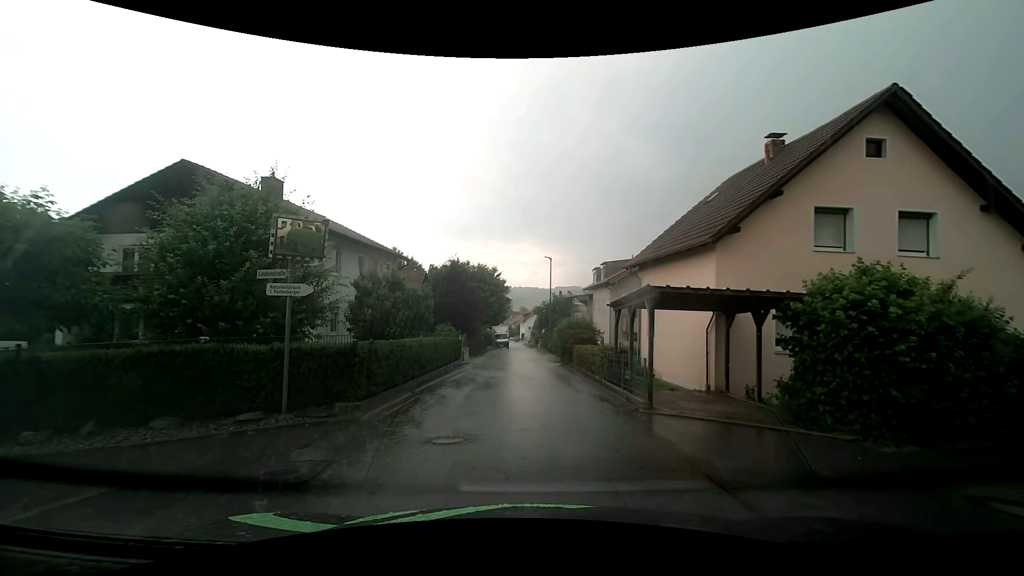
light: Day
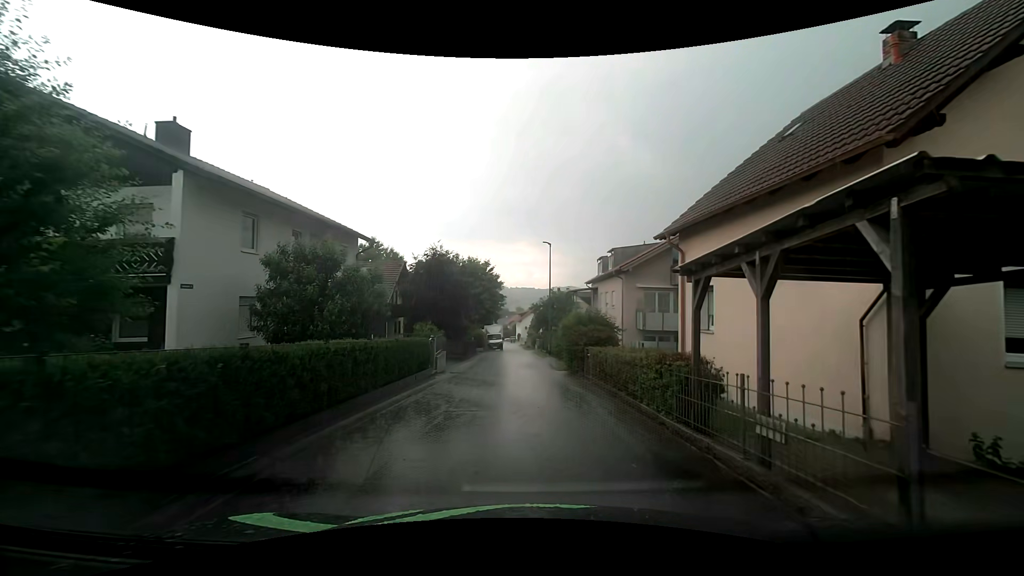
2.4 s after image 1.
(-0.2, +6.9) m; -1°
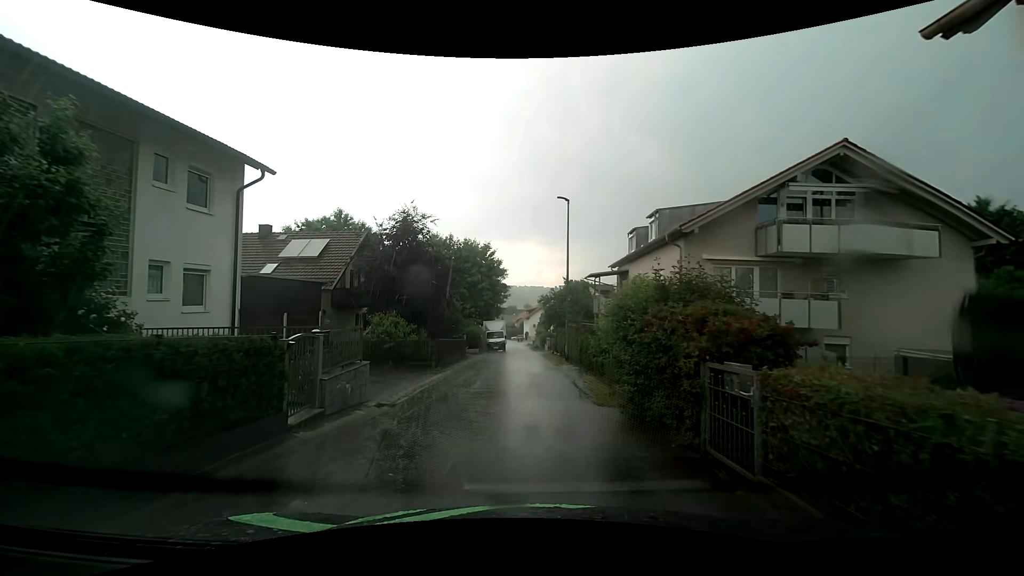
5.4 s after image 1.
(0.0, +11.3) m; -1°
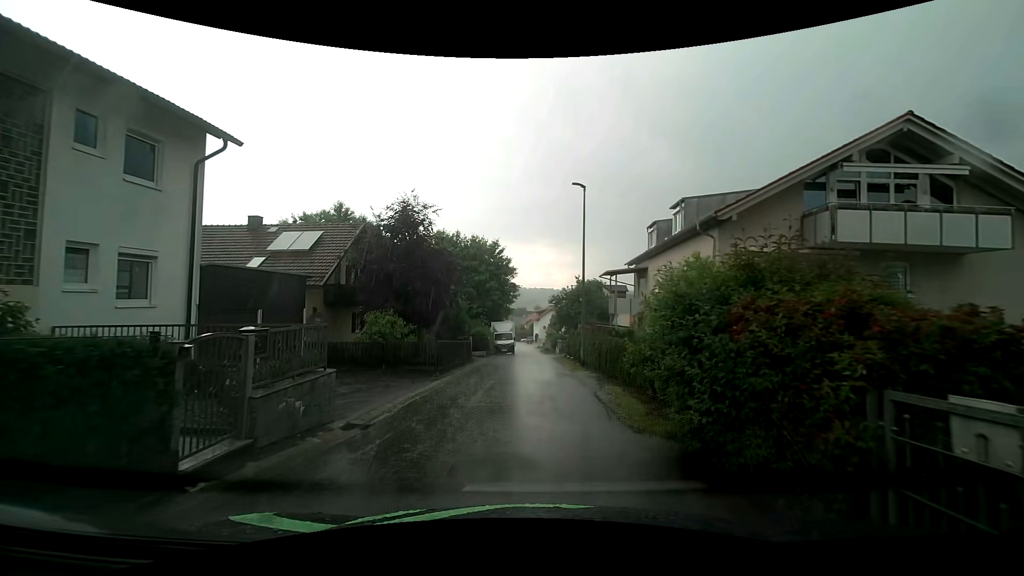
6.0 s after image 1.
(0.0, +2.6) m; 0°
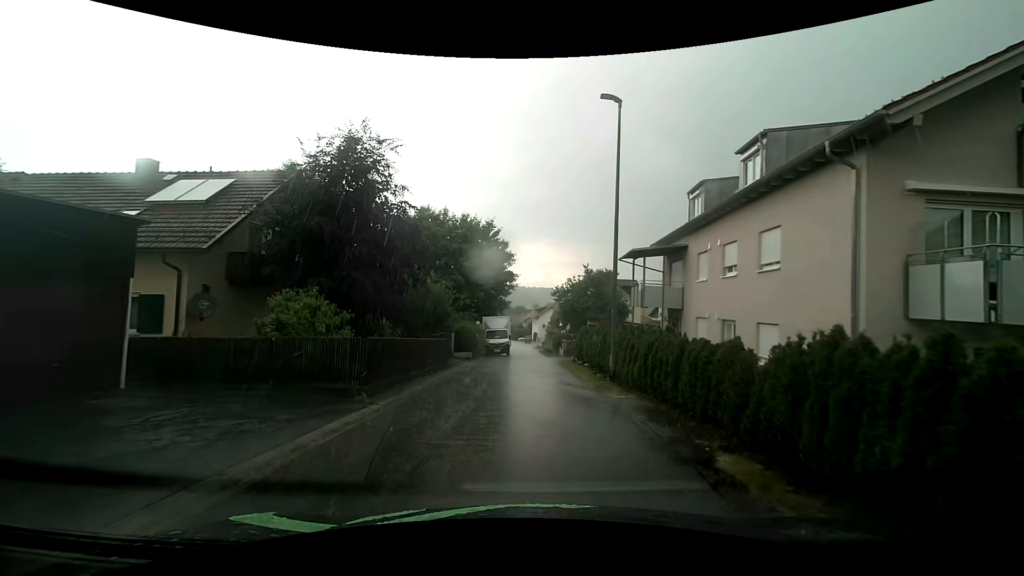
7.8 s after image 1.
(-0.2, +8.2) m; 0°
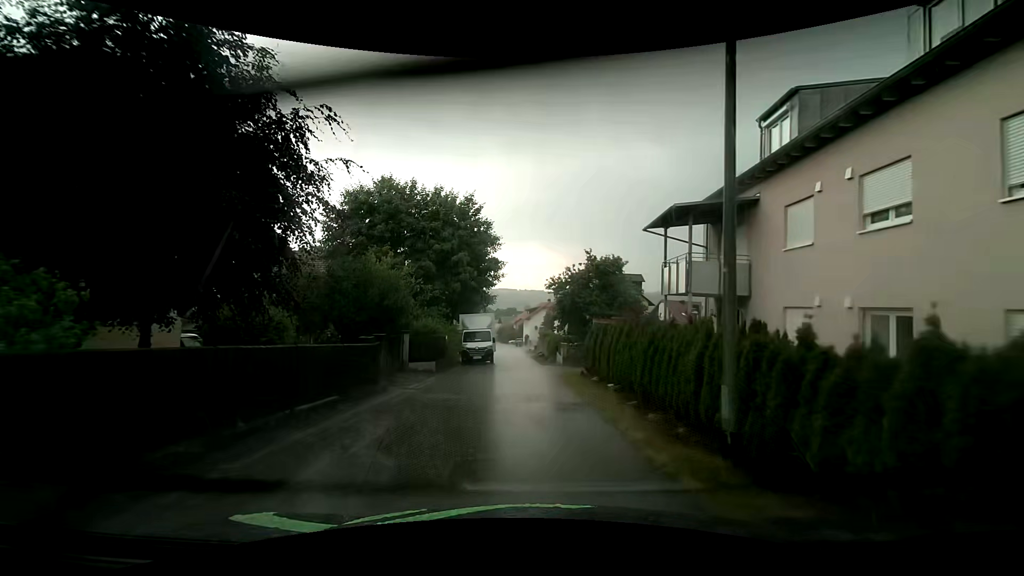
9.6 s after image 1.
(0.0, +8.7) m; 0°
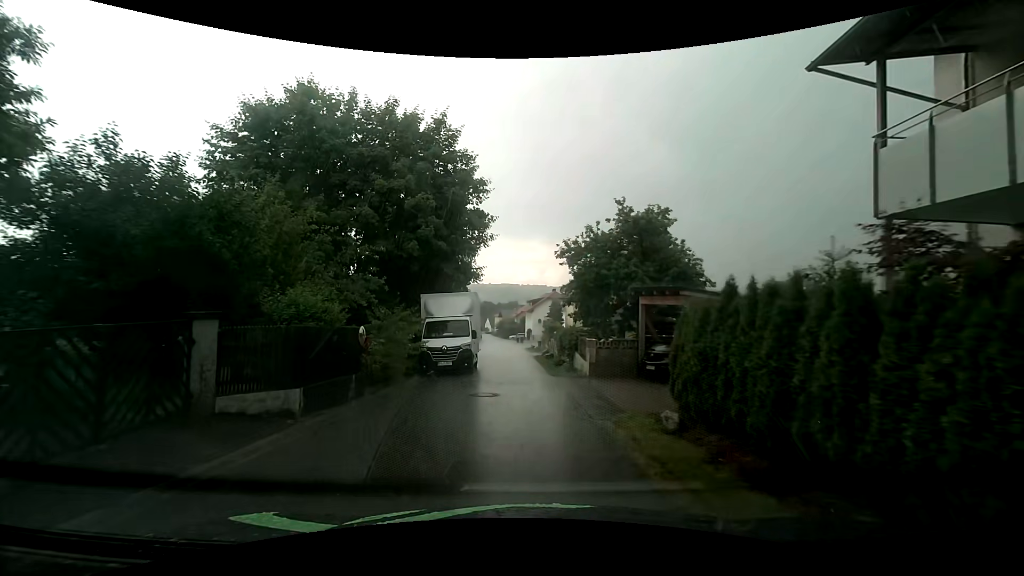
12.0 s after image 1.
(0.0, +12.3) m; 0°
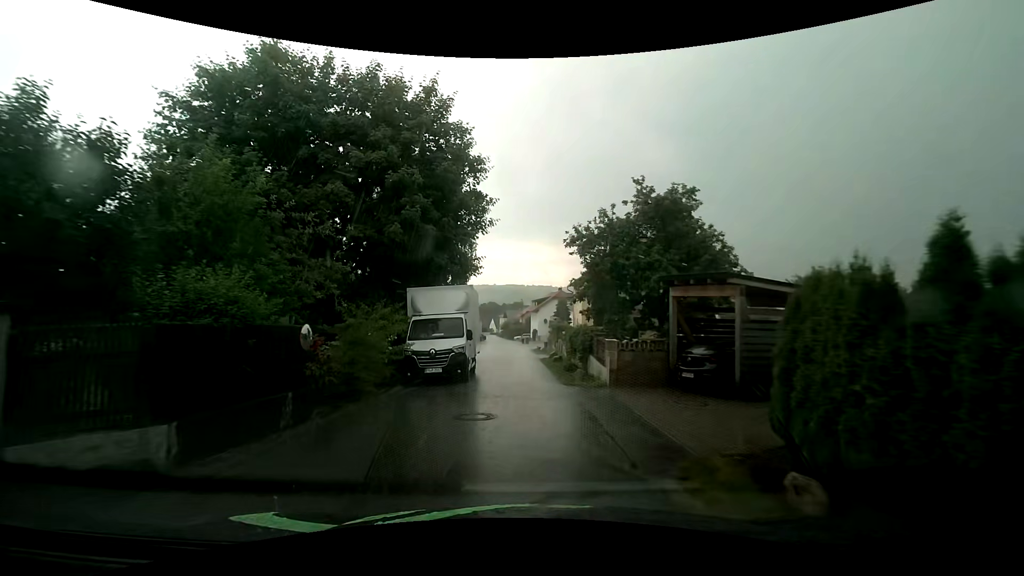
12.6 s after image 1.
(0.0, +3.2) m; 0°
